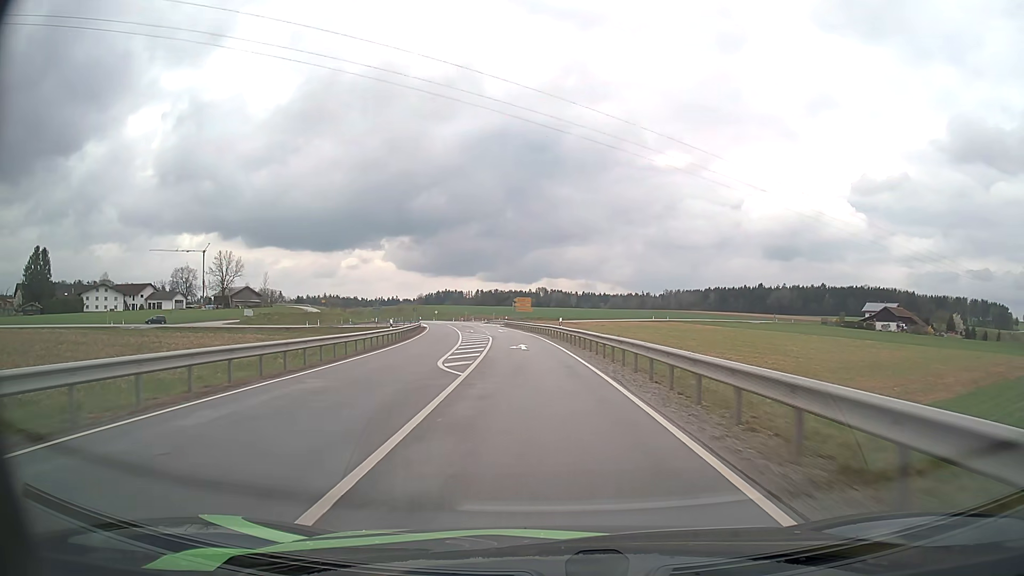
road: secondary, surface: asphalt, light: Day
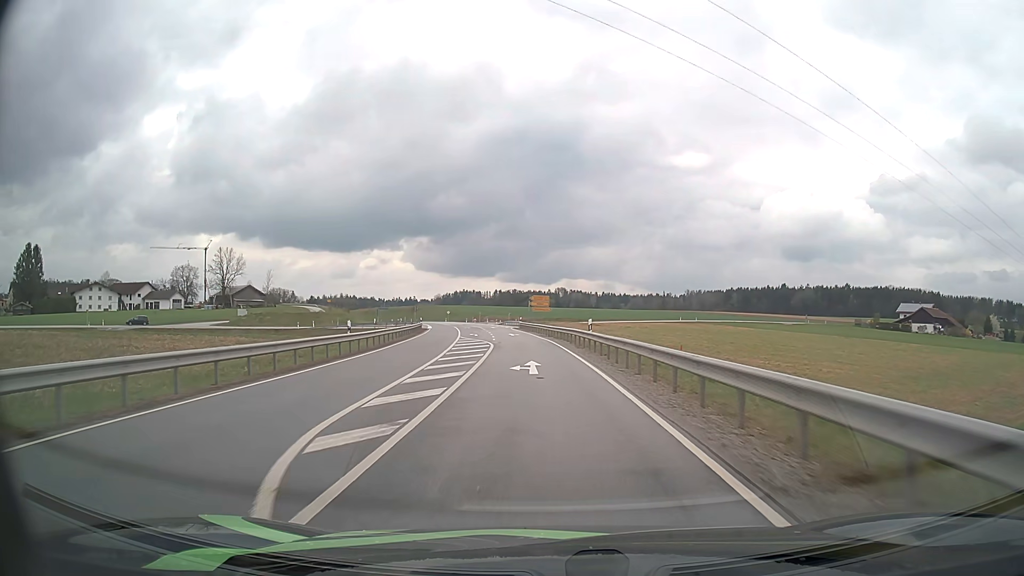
(-0.2, +12.0) m; -2°
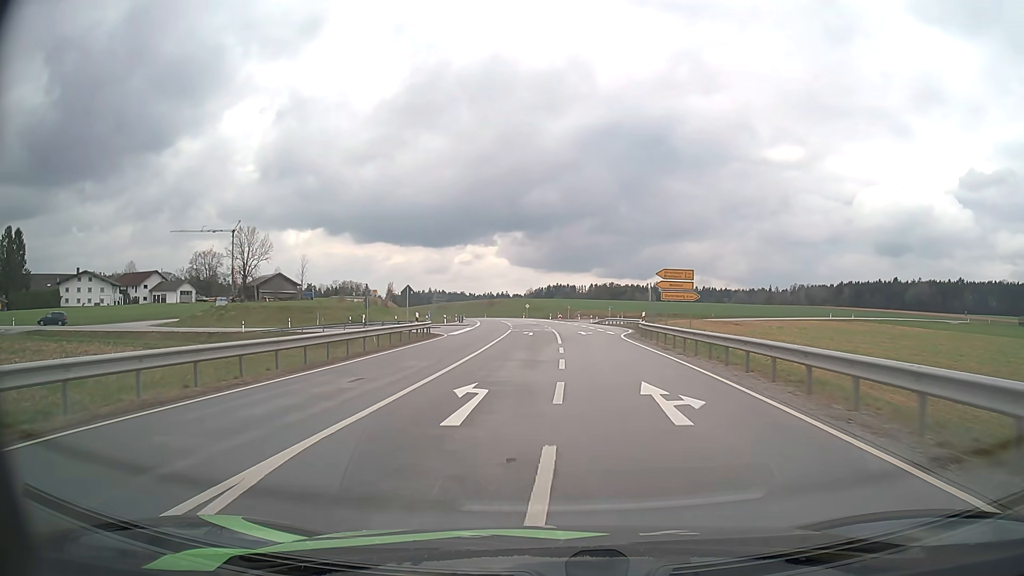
(-2.9, +42.5) m; -8°
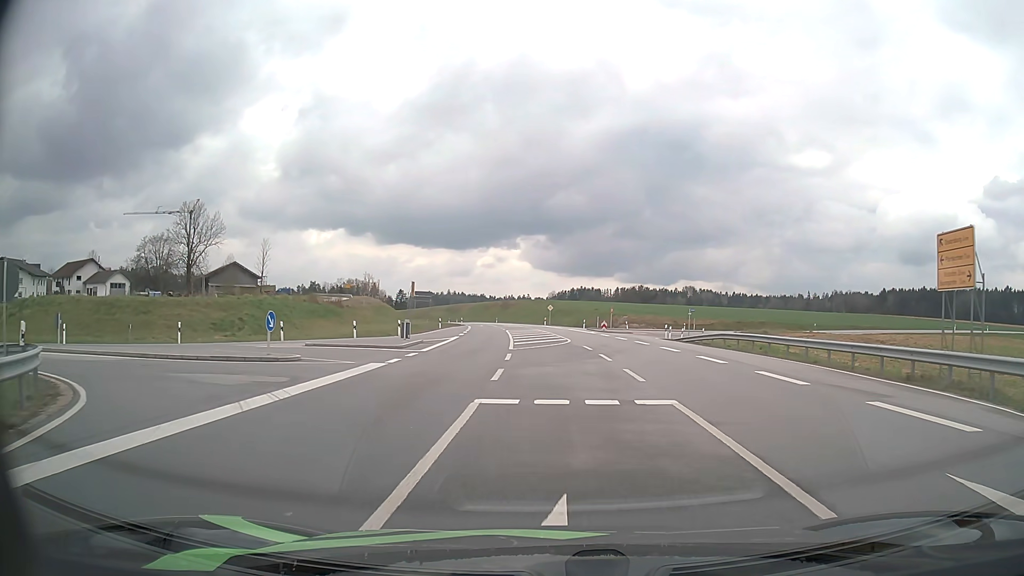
(-1.3, +37.0) m; -2°
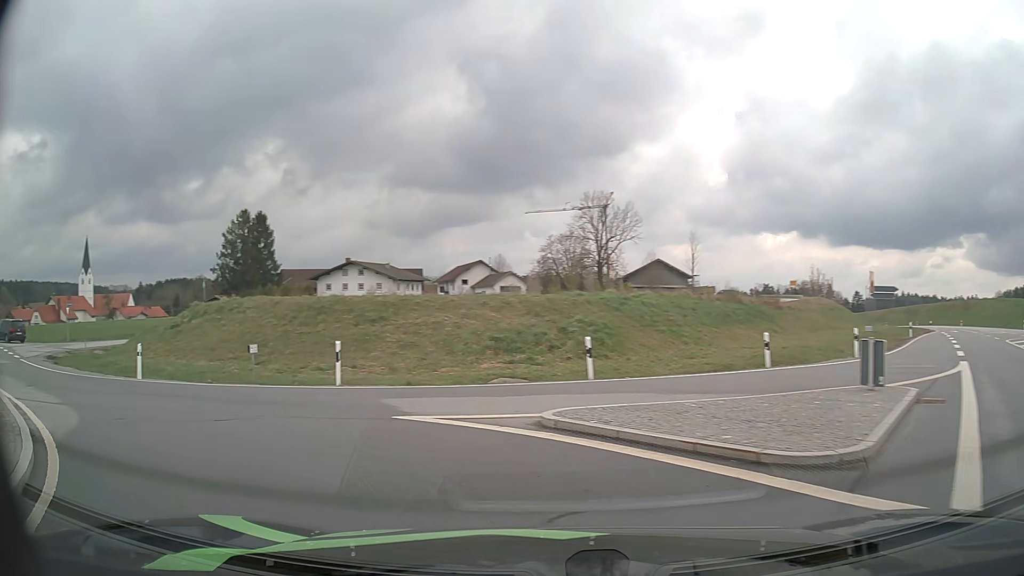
(-3.1, +19.7) m; -39°
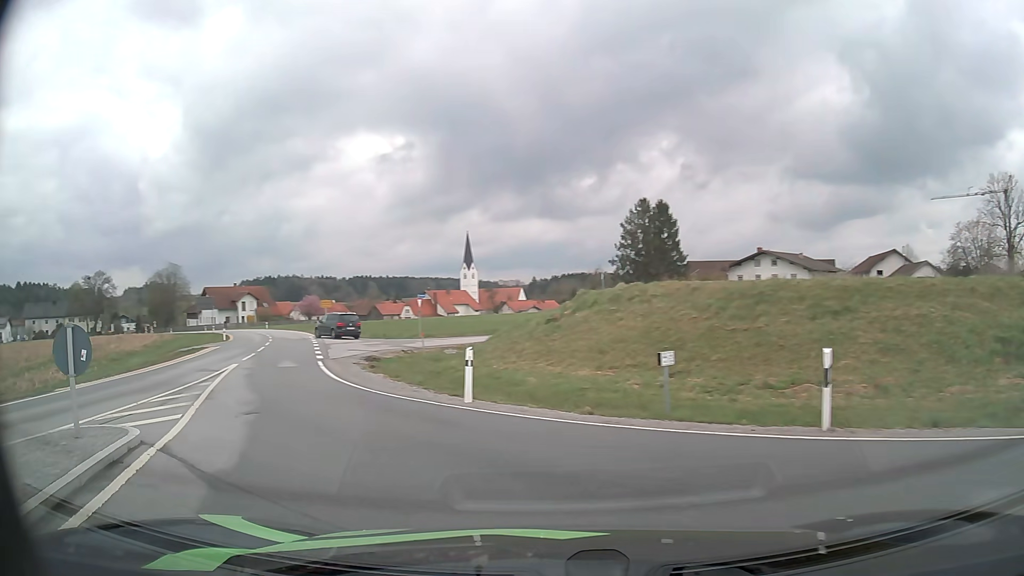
(-2.2, +7.1) m; -34°
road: tertiary_link
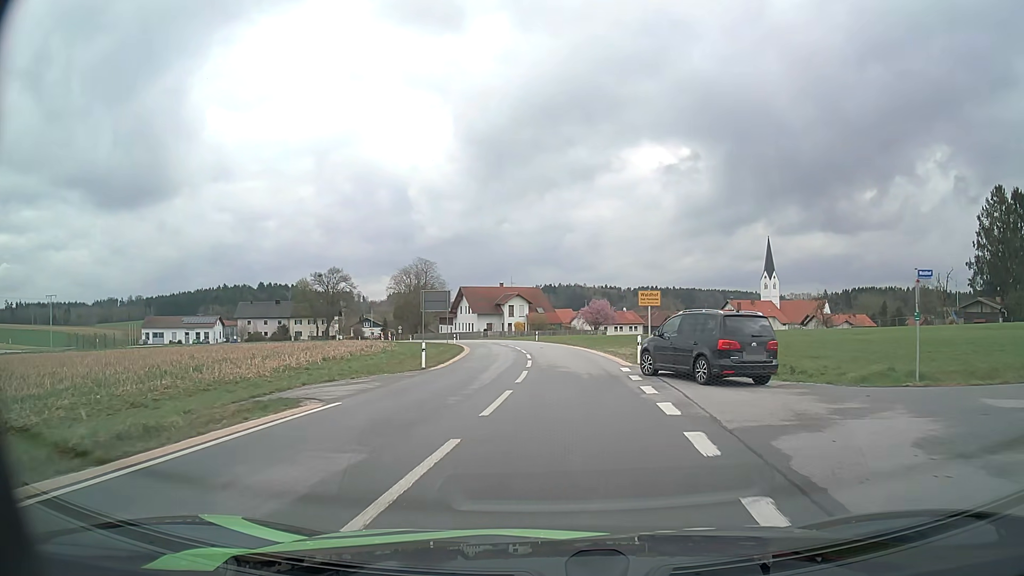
(-10.0, +25.7) m; -25°
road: tertiary
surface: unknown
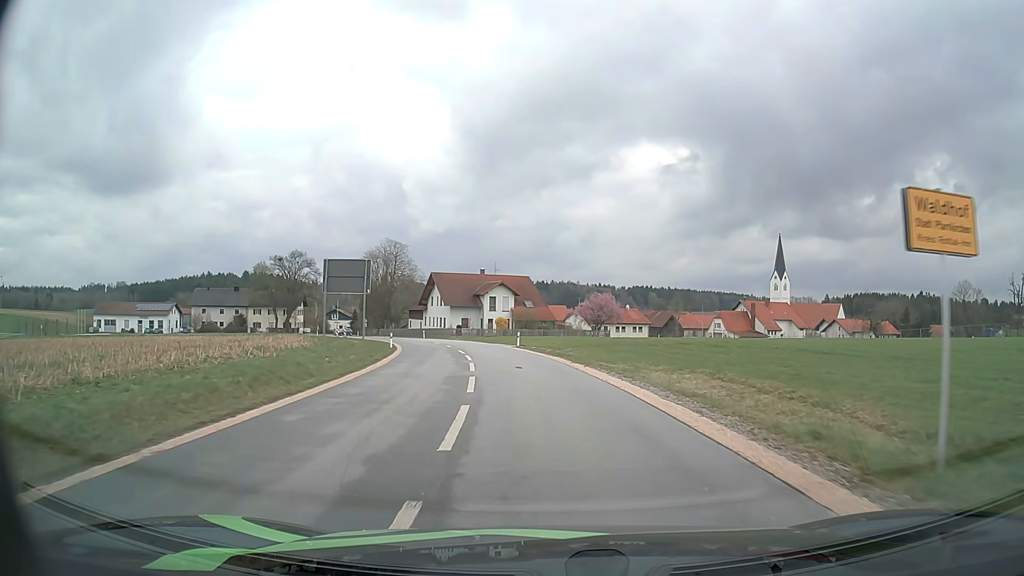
(+0.2, +21.3) m; +1°
(0, +10) (-1, +20) (-2, +30) (-4, +40) (-6, +49) (-9, +59) (-12, +69) (-16, +78) (-20, +87) (-25, +96) m
